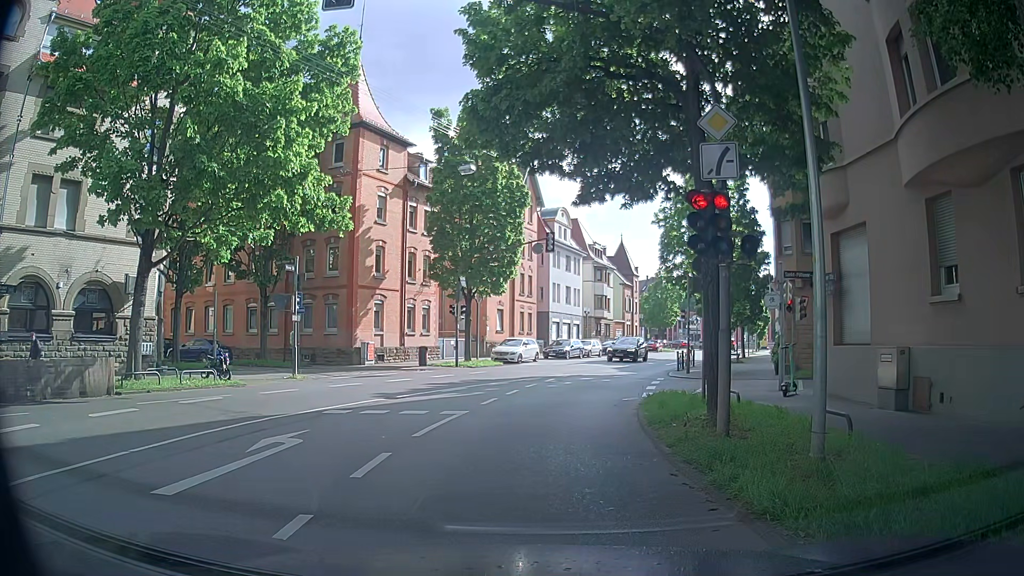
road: secondary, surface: asphalt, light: Day
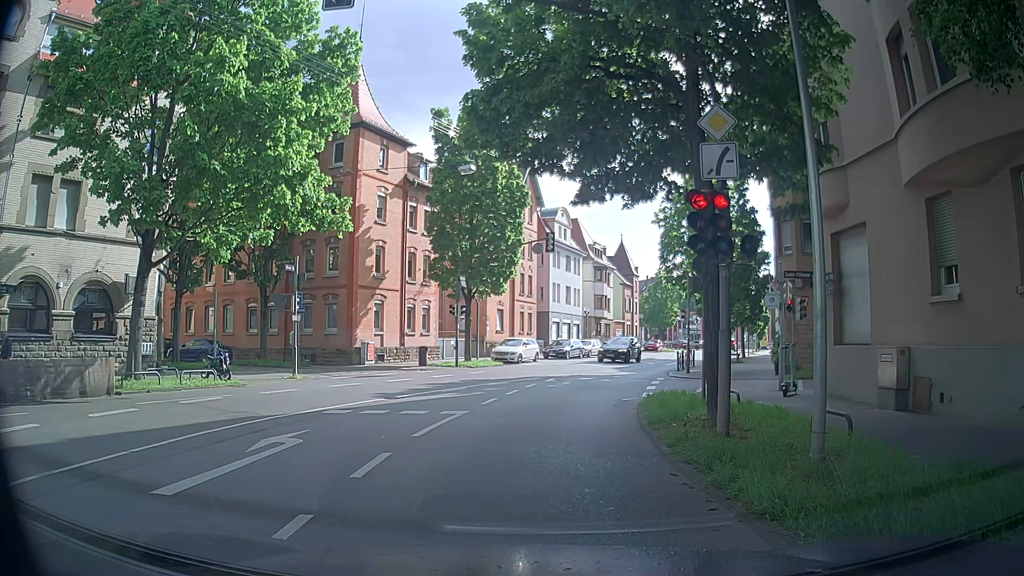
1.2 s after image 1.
(0.0, 0.0) m; 0°
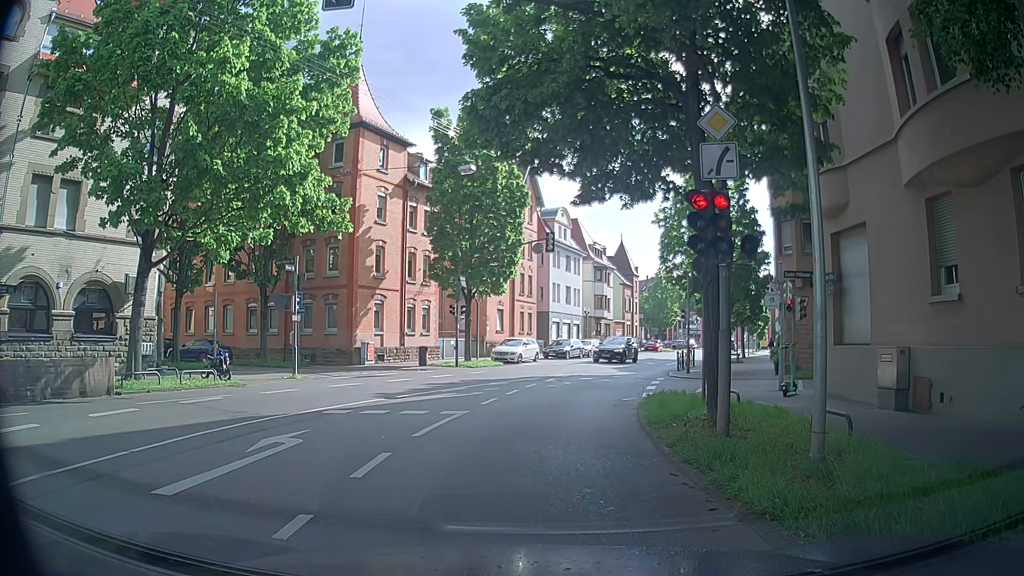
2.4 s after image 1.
(0.0, 0.0) m; 0°
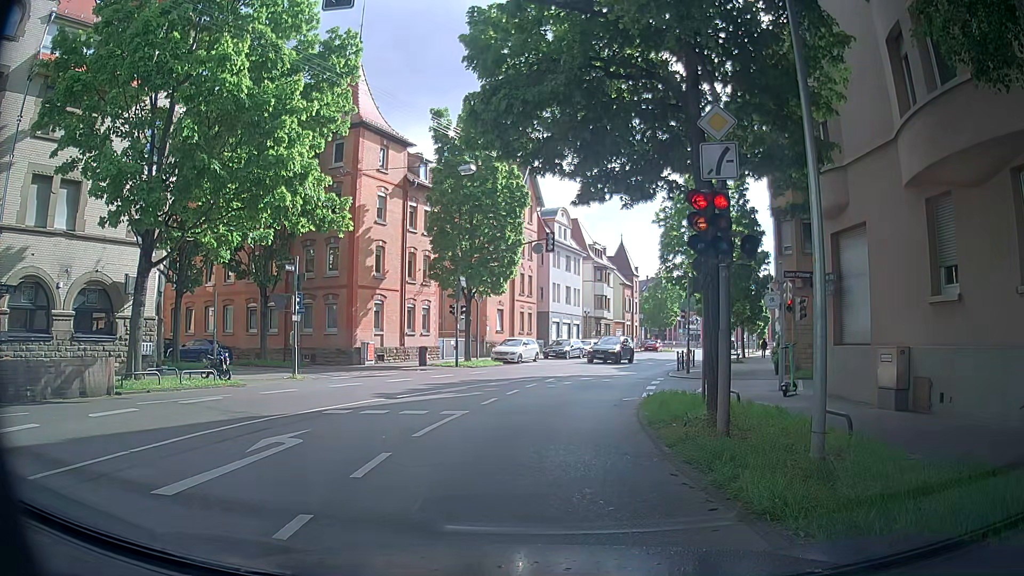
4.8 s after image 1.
(0.0, 0.0) m; 0°
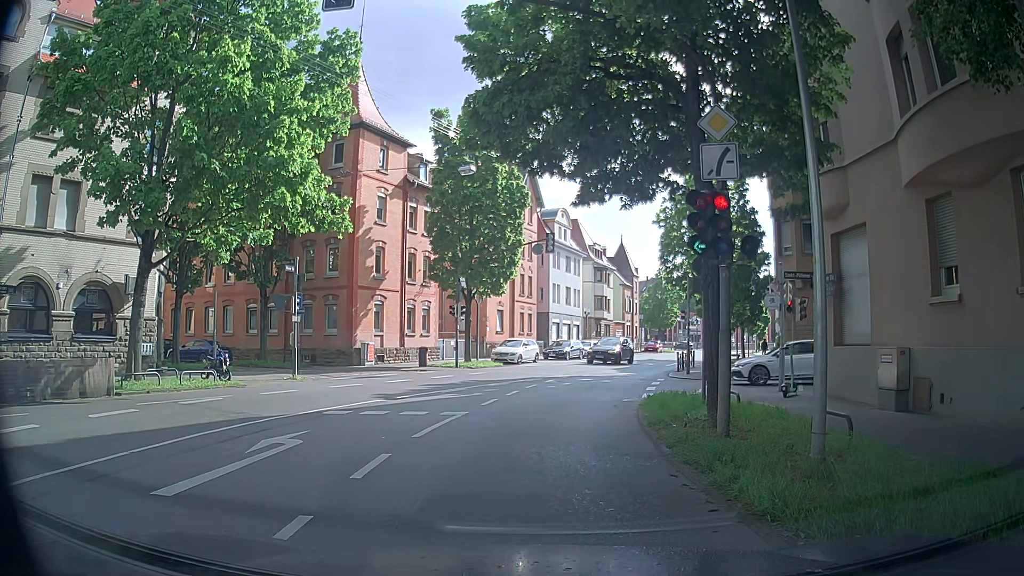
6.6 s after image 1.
(0.0, 0.0) m; 0°
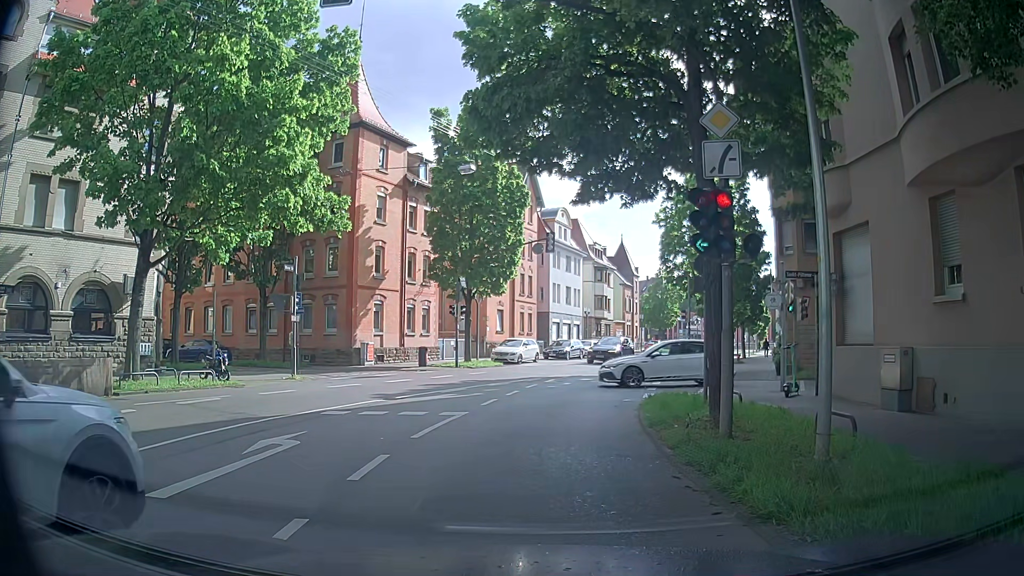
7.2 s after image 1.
(0.0, +0.1) m; 0°
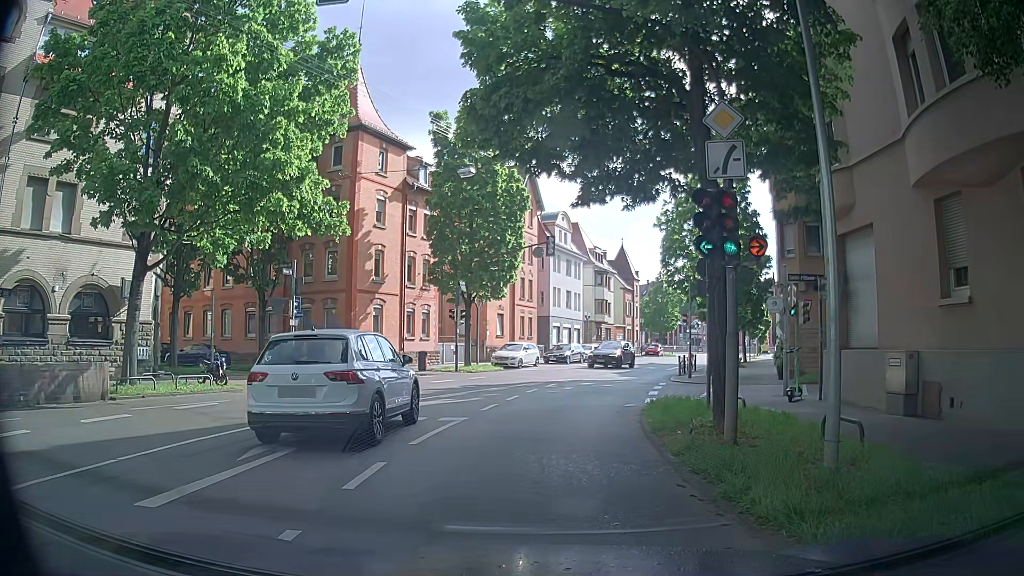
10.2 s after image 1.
(0.0, +0.3) m; 0°
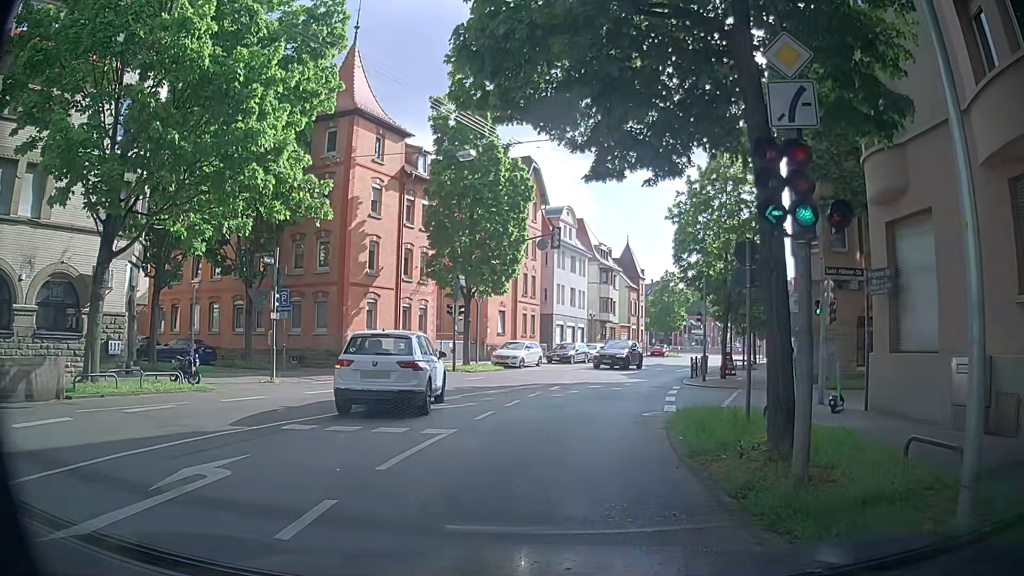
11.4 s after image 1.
(+0.1, +2.4) m; 0°
(+1, +10) (+2, +20) (+5, +29) (+9, +39) (+13, +48) (+17, +57) (+21, +66) (+25, +75) (+28, +85) (+30, +95) m
